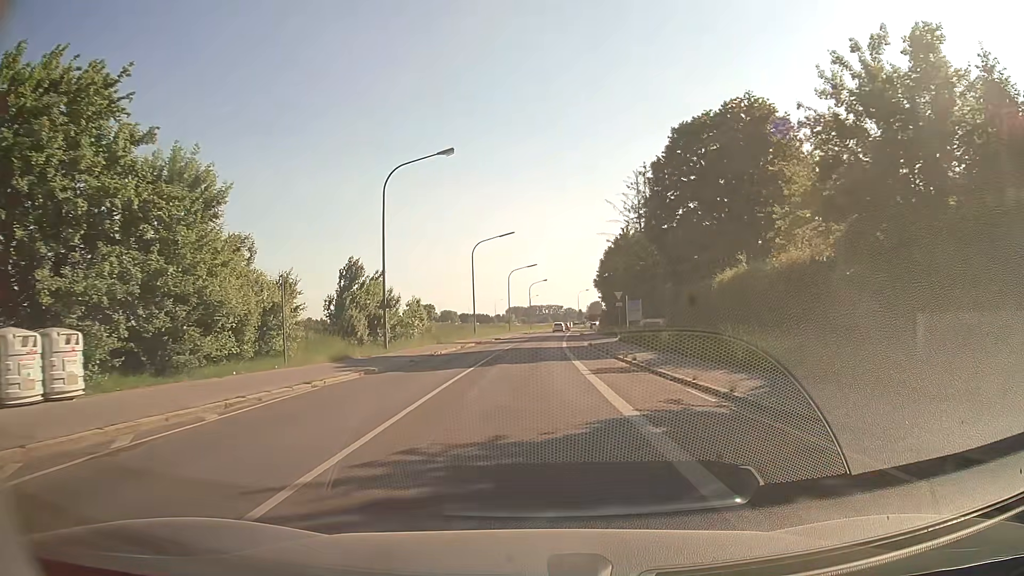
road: secondary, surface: asphalt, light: Day
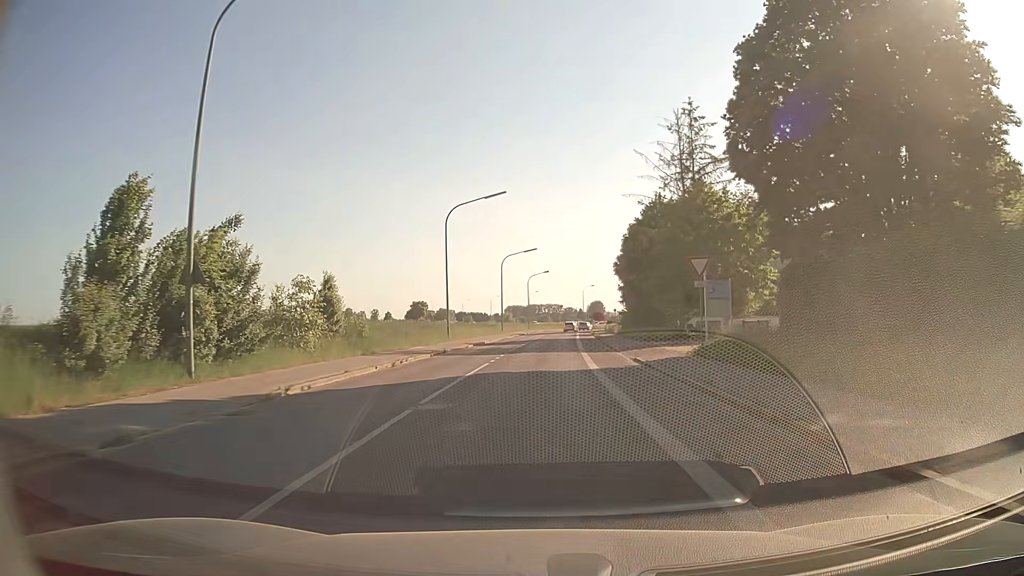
(-0.1, +21.5) m; 0°
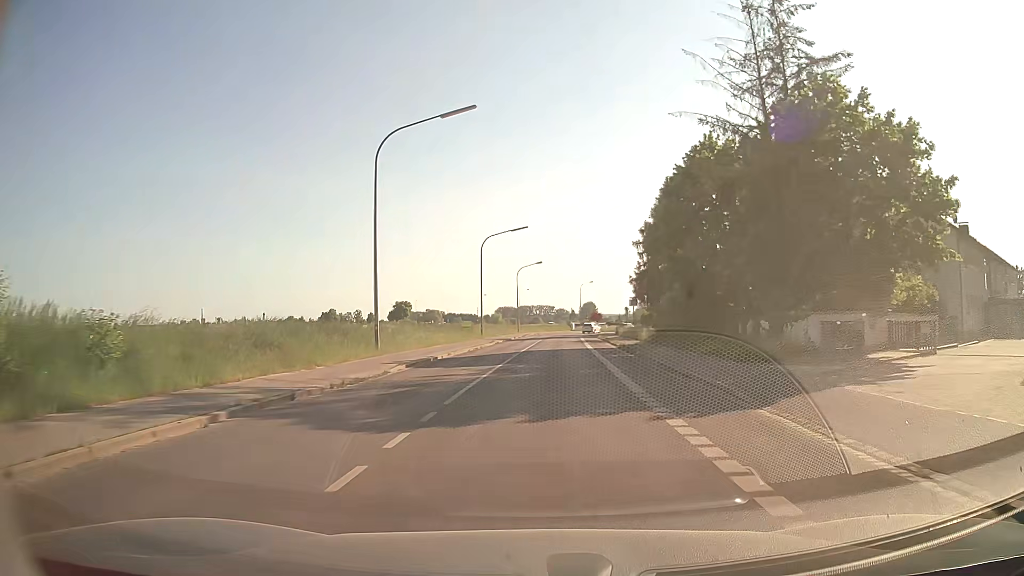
(+0.1, +20.7) m; 0°
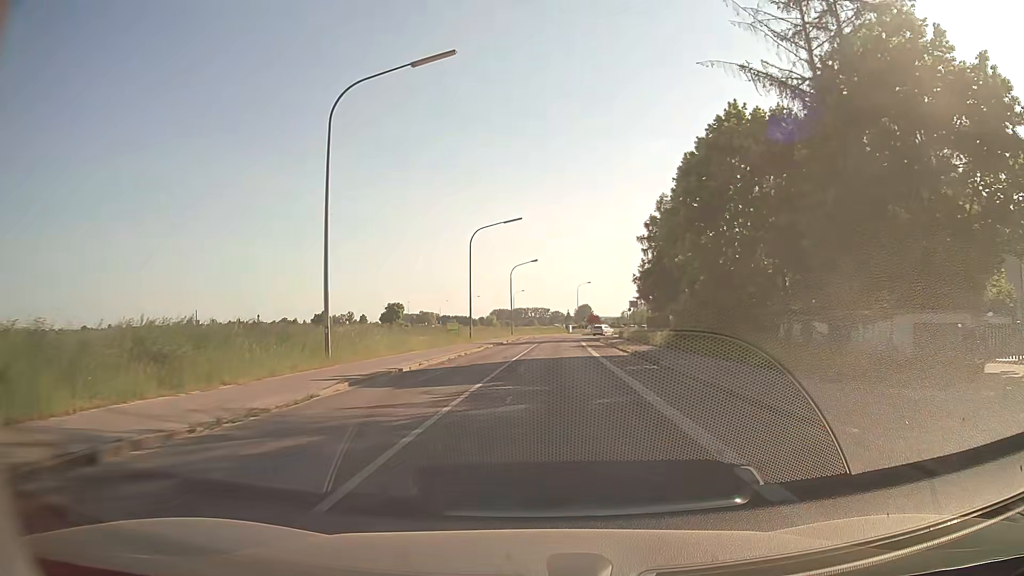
(+0.1, +6.7) m; +1°
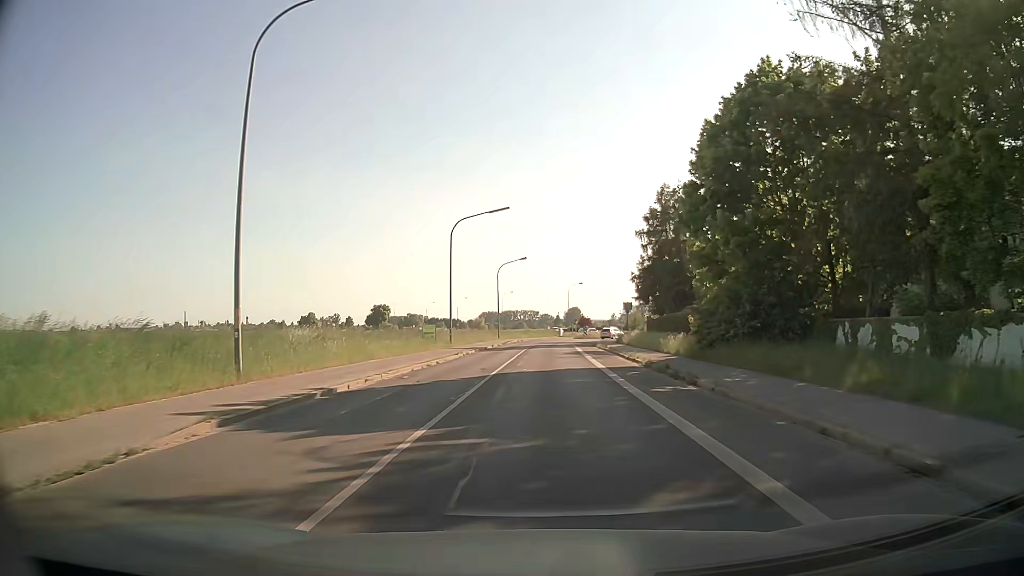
(+0.1, +6.6) m; +1°
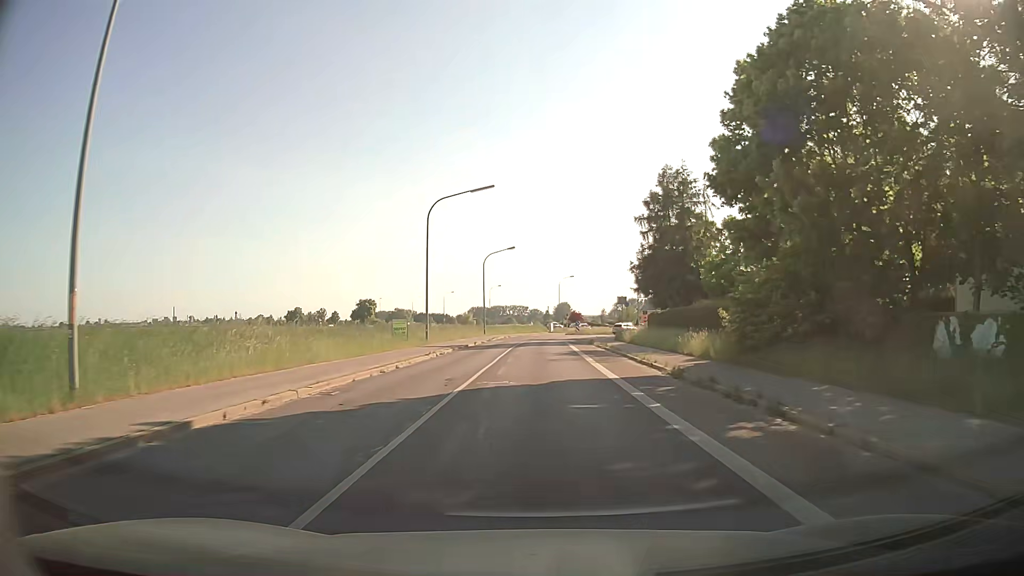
(+0.1, +6.6) m; +1°
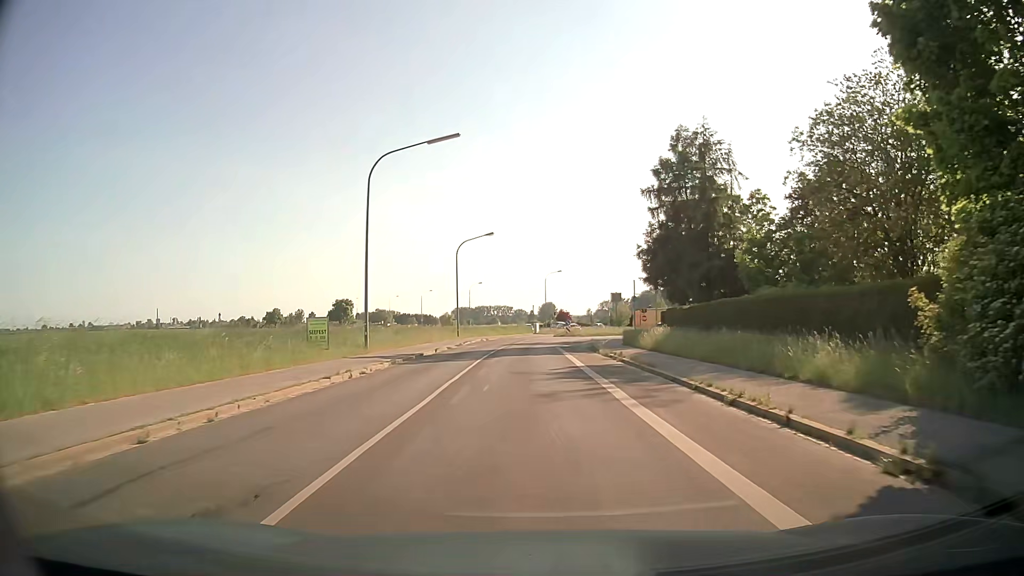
(+0.2, +12.9) m; +2°
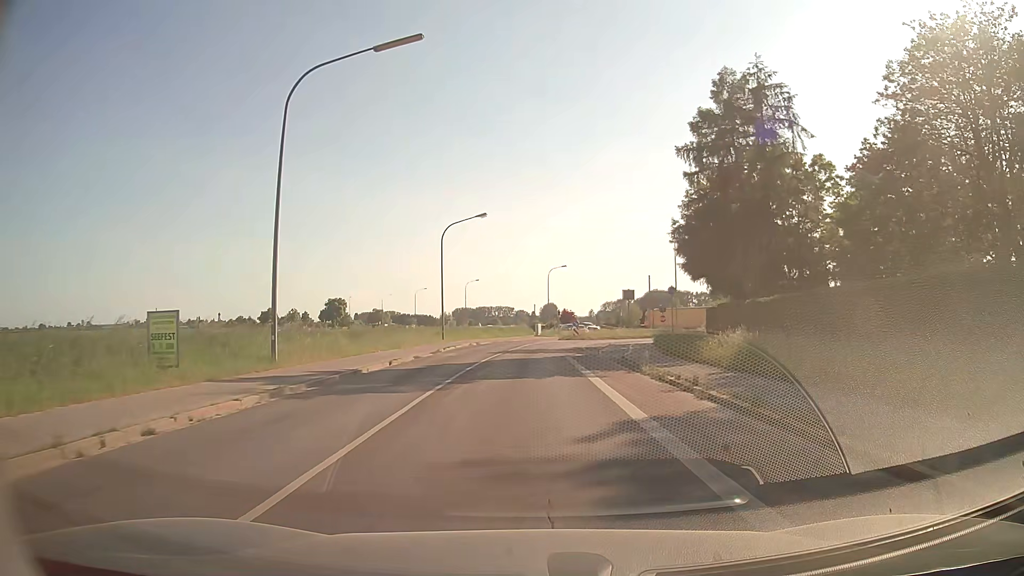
(0.0, +12.2) m; 0°
(0, +10) (0, +20) (0, +30) (+1, +40) (+2, +50) (+6, +59) (+11, +67) (+18, +75) (+24, +83) (+25, +93) m
